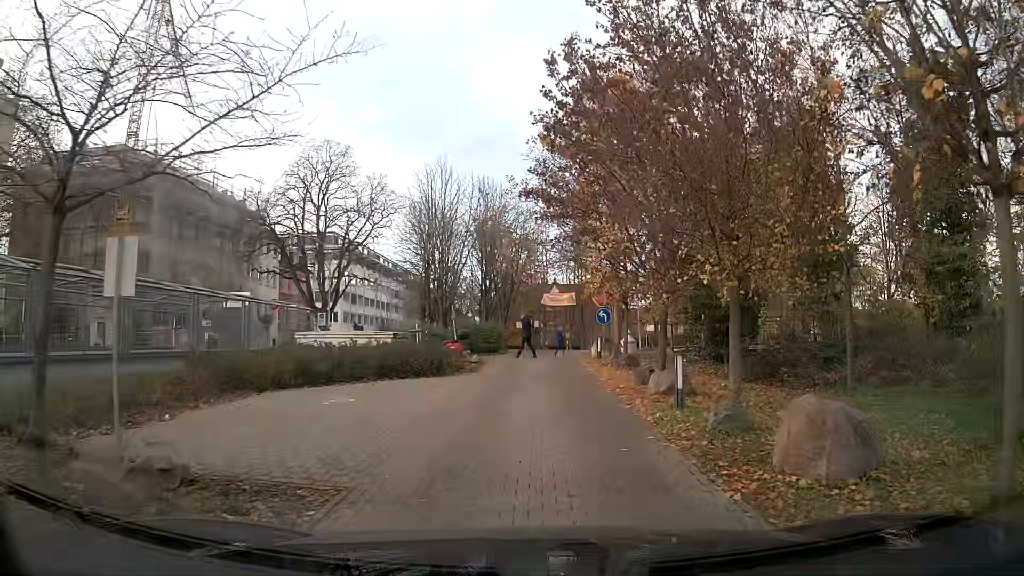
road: service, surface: paved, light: Day
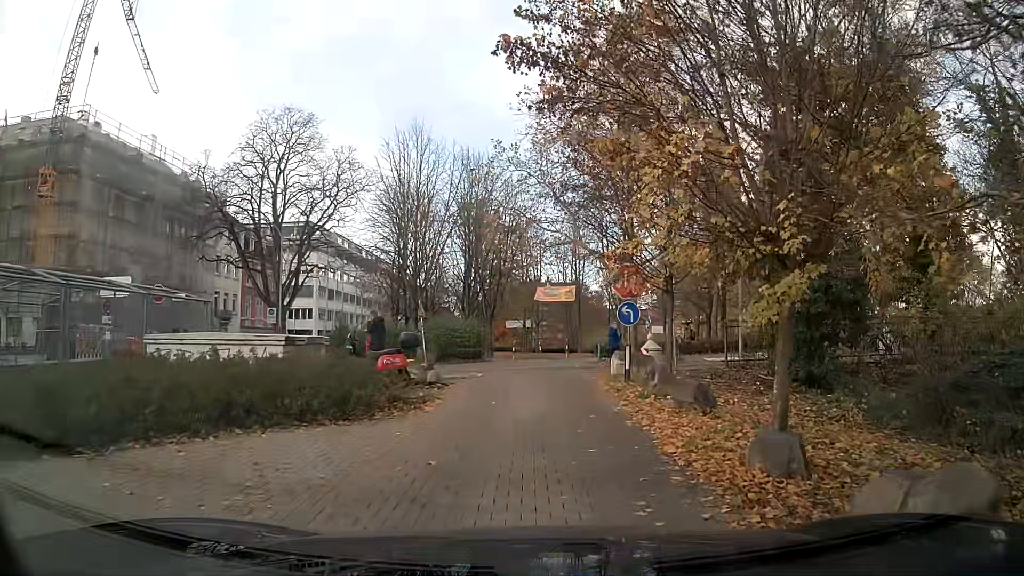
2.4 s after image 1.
(+0.1, +8.5) m; +1°
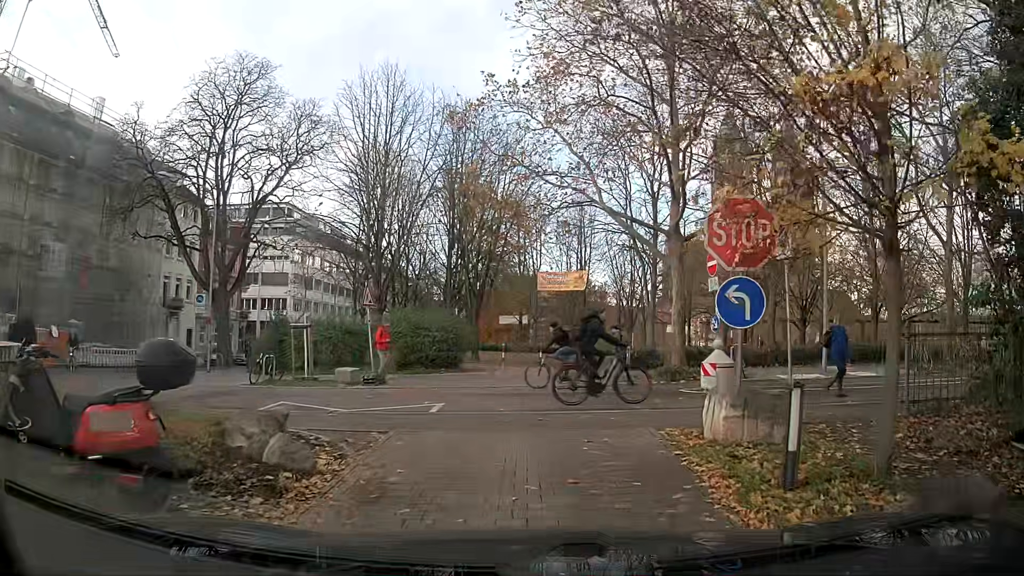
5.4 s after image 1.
(-0.1, +9.2) m; -2°
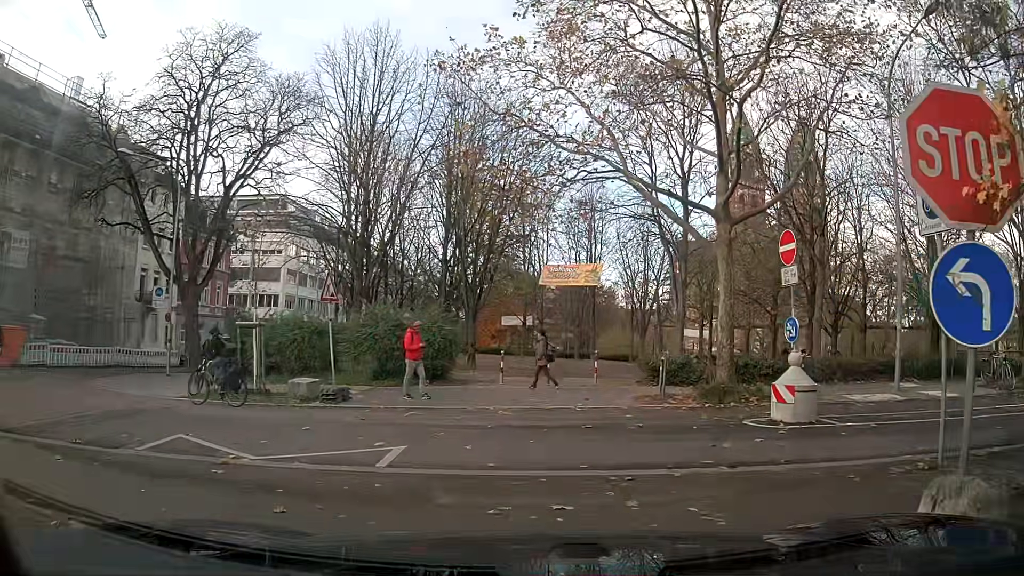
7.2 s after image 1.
(0.0, +4.3) m; +1°
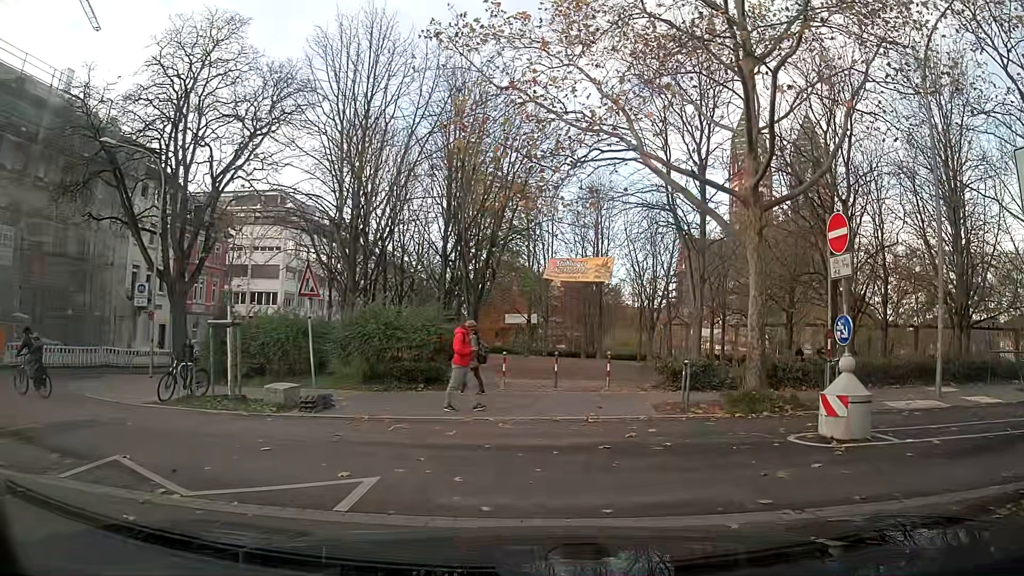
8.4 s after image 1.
(0.0, +1.7) m; -1°
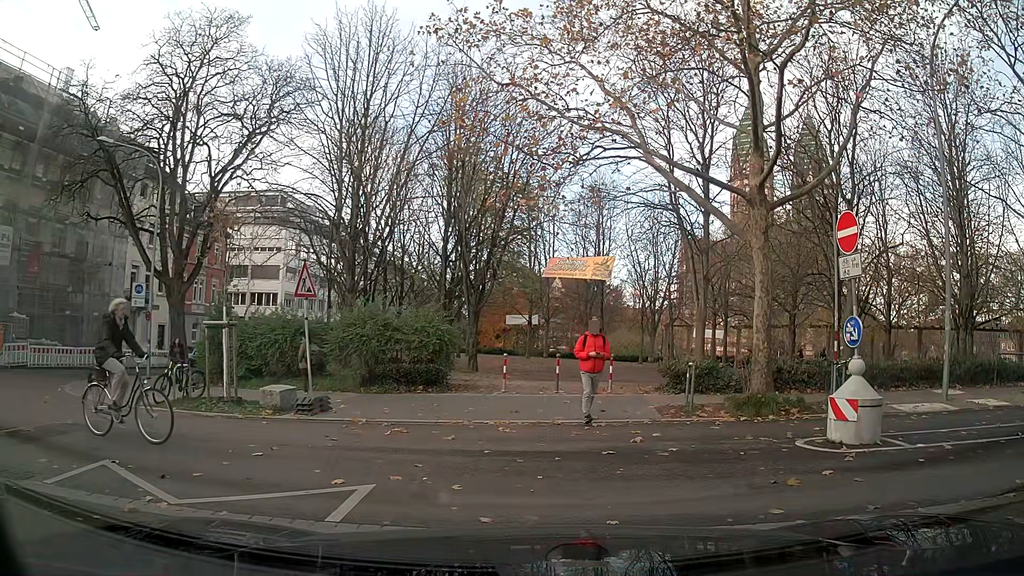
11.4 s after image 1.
(0.0, +0.3) m; 0°
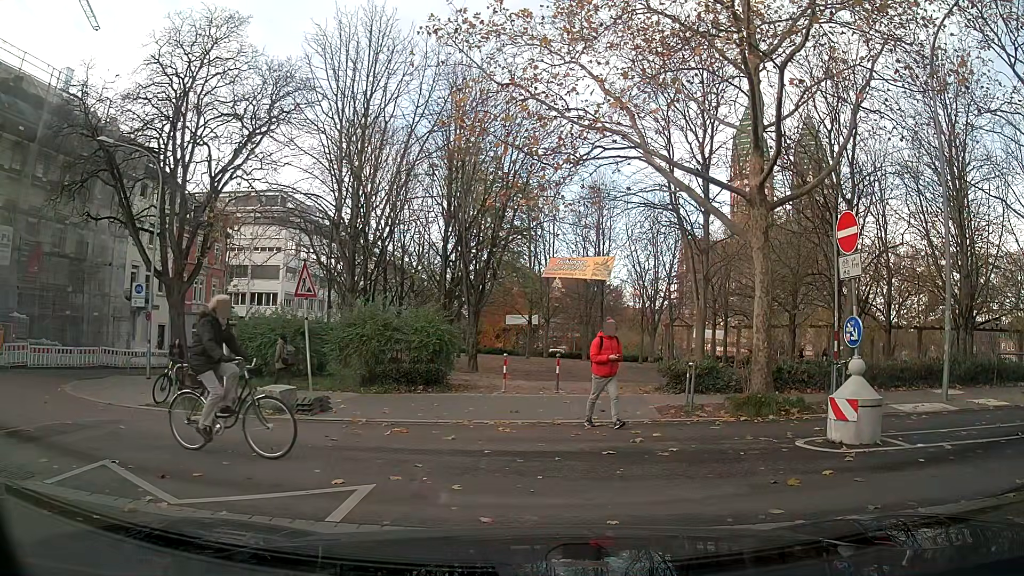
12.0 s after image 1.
(0.0, 0.0) m; 0°
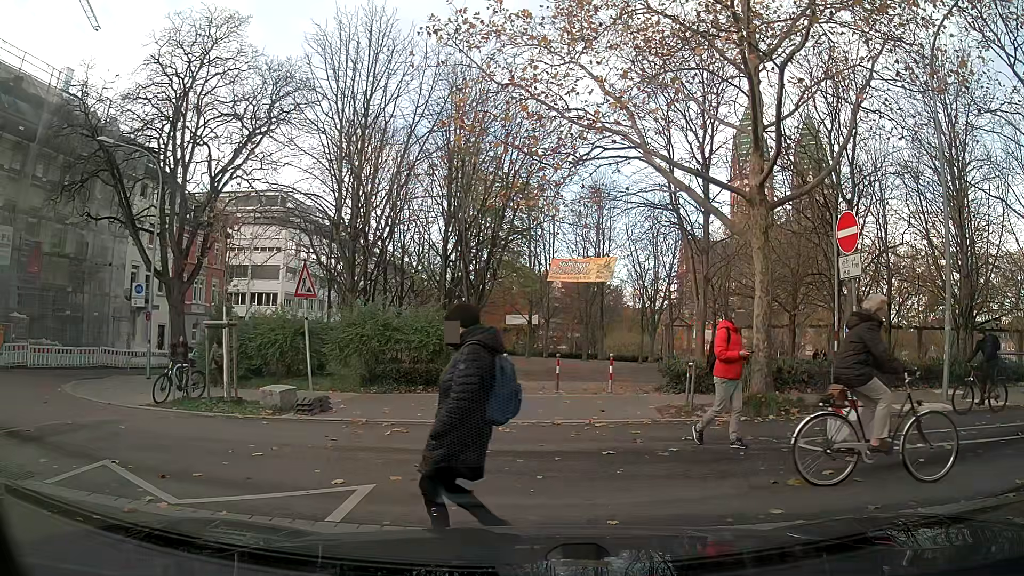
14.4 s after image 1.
(0.0, 0.0) m; 0°
(-4, +9) (-12, +14) (-18, +22) (-20, +32) (-20, +42) (-19, +52) (-19, +62) (-19, +72) (-19, +82) (-19, +92) m
